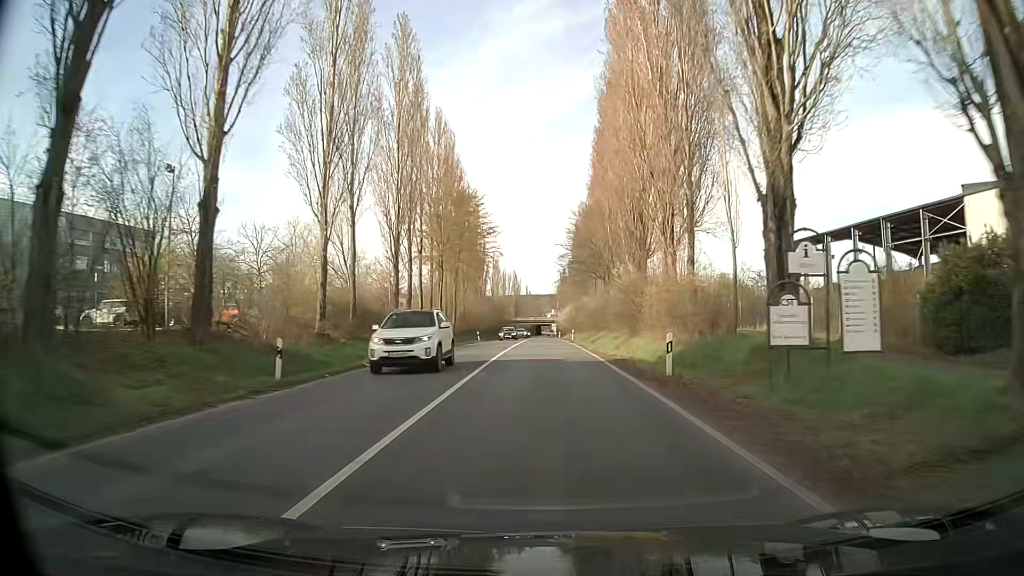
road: tertiary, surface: asphalt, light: Day
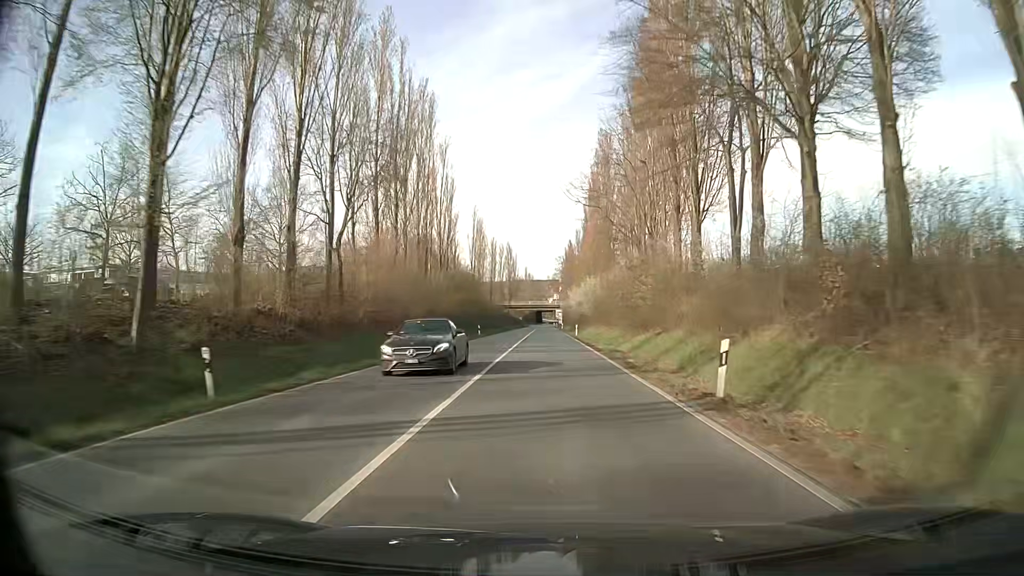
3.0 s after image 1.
(-0.9, +54.4) m; -1°
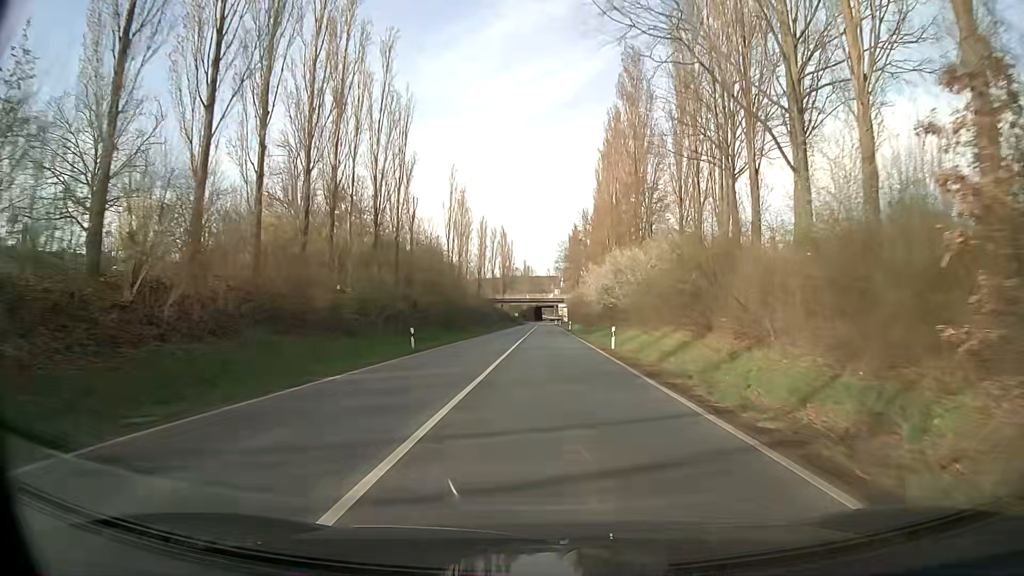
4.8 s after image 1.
(-0.1, +32.0) m; 0°
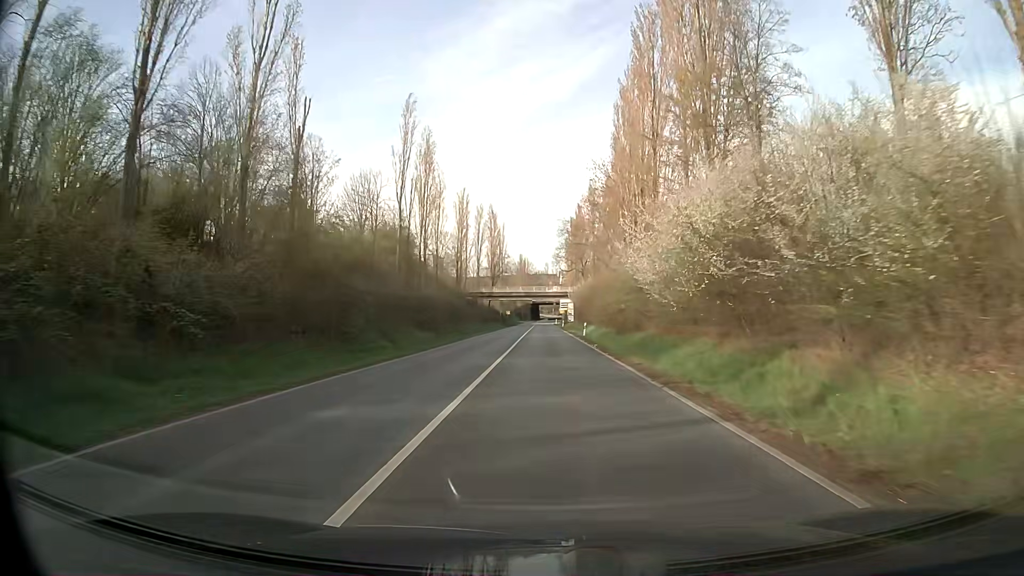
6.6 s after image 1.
(0.0, +31.6) m; 0°
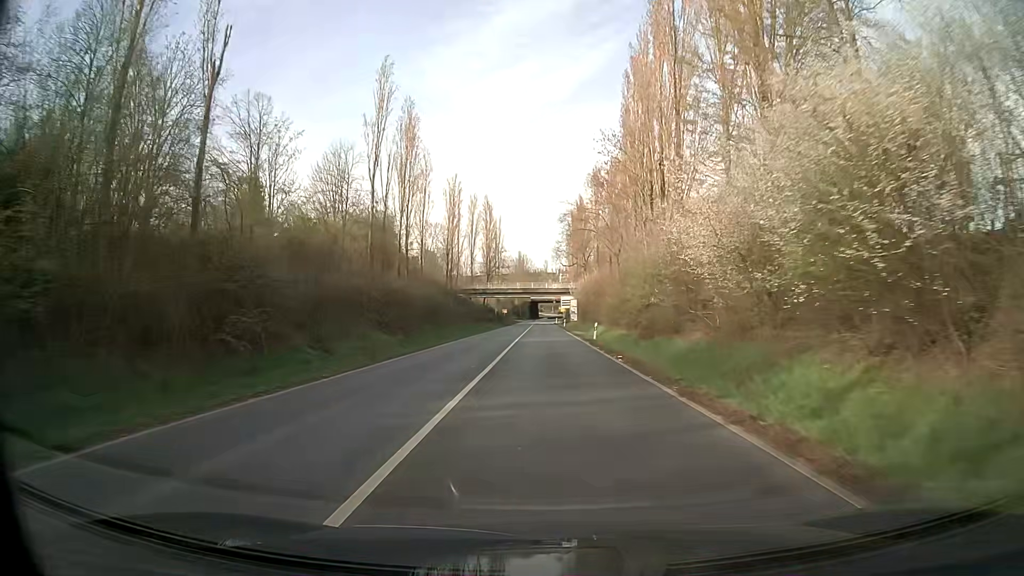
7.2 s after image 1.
(+0.1, +10.4) m; +1°
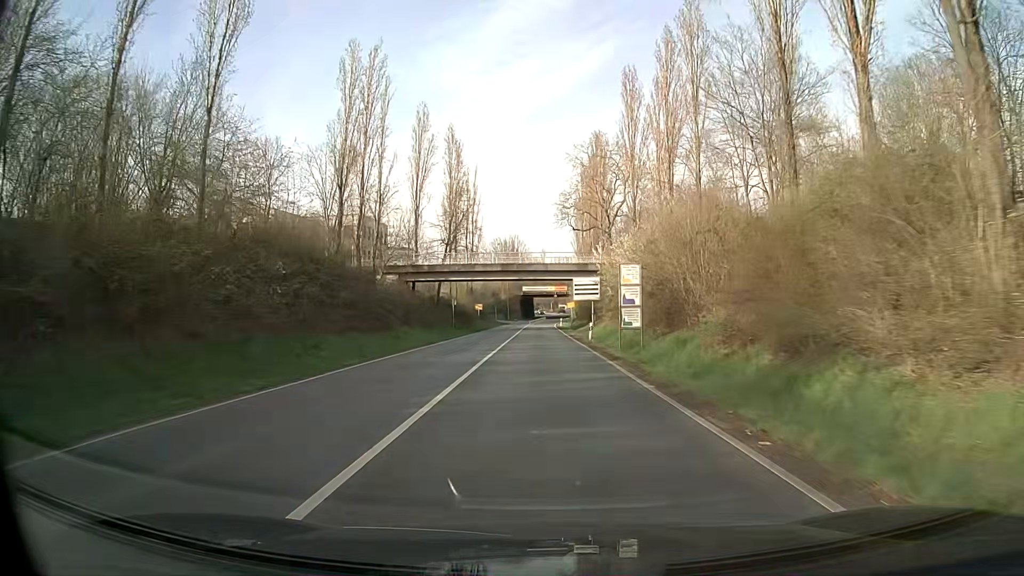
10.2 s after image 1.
(+0.1, +51.7) m; 0°
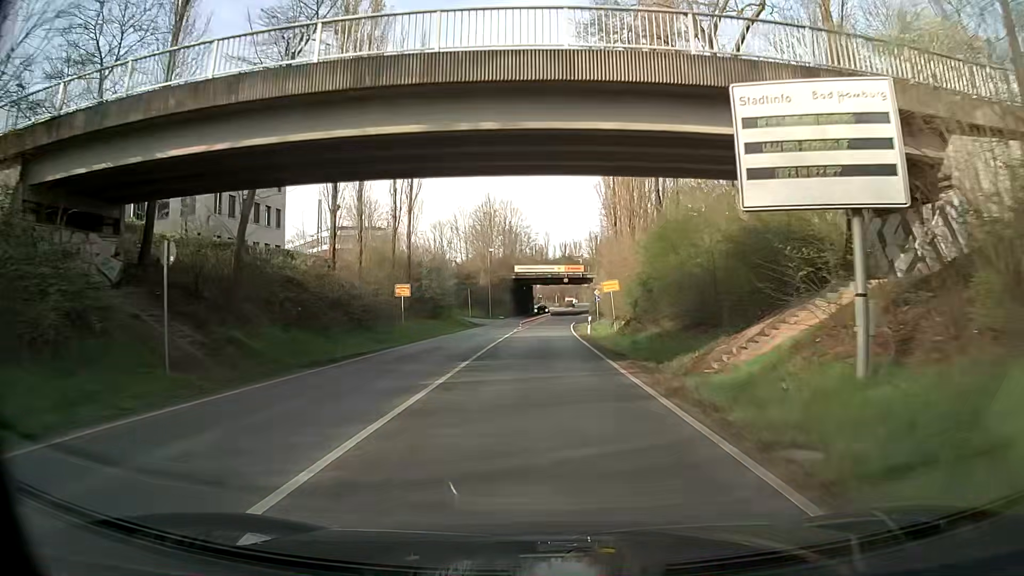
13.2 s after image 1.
(-0.1, +49.3) m; 0°
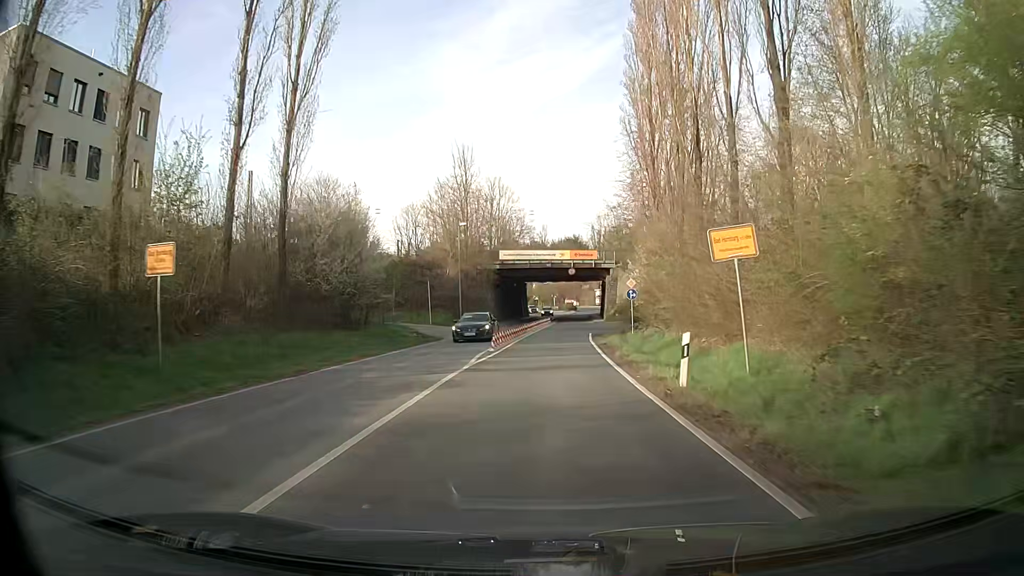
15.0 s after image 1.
(-0.2, +25.8) m; -2°
